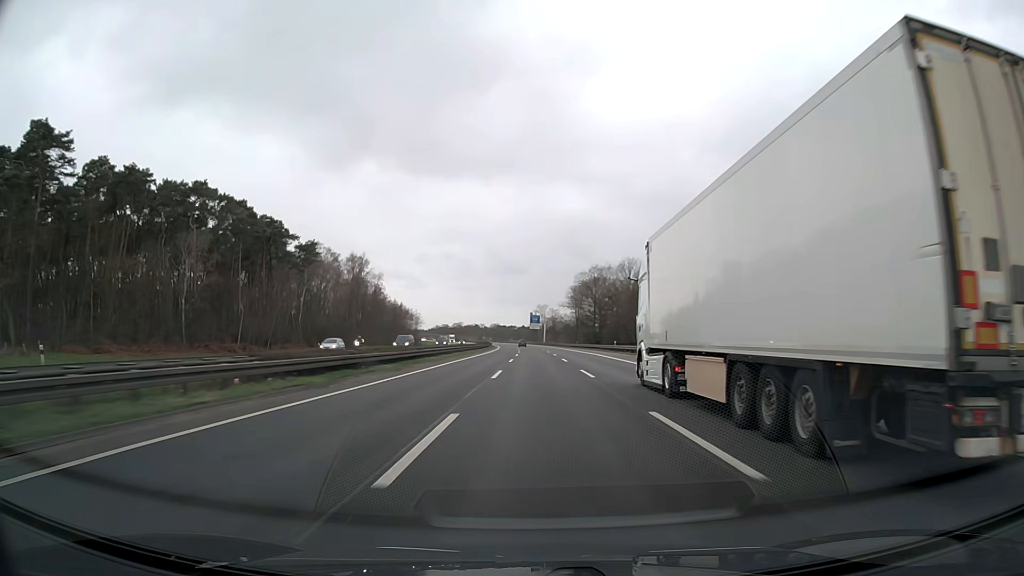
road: motorway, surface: asphalt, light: Day
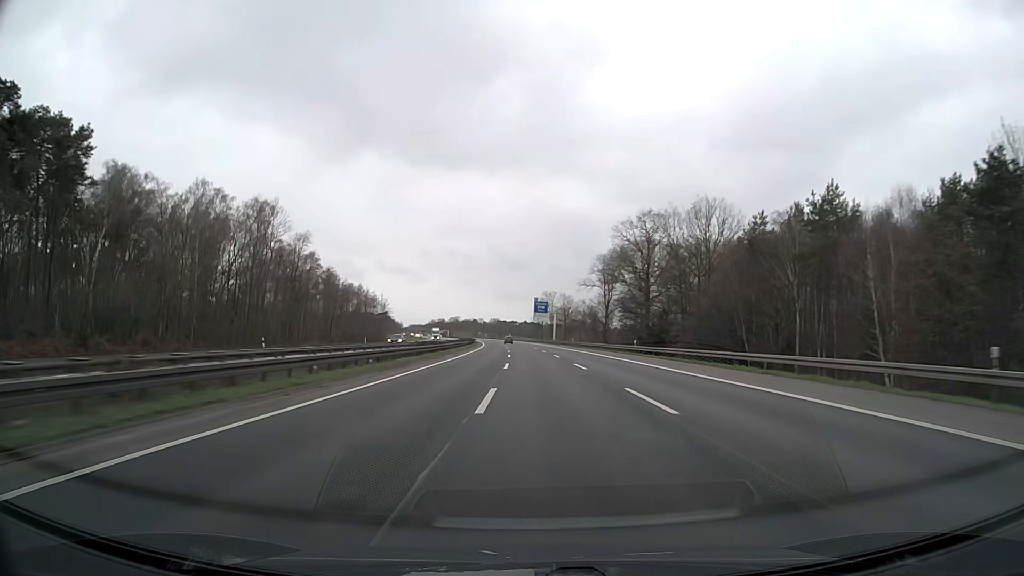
(+0.1, +66.6) m; 0°
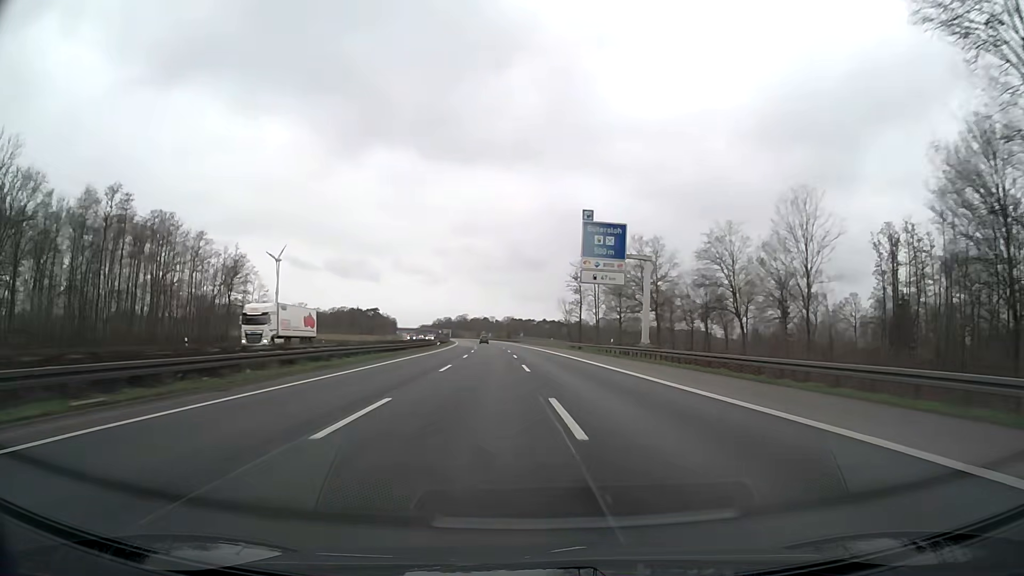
(-1.1, +111.1) m; -1°
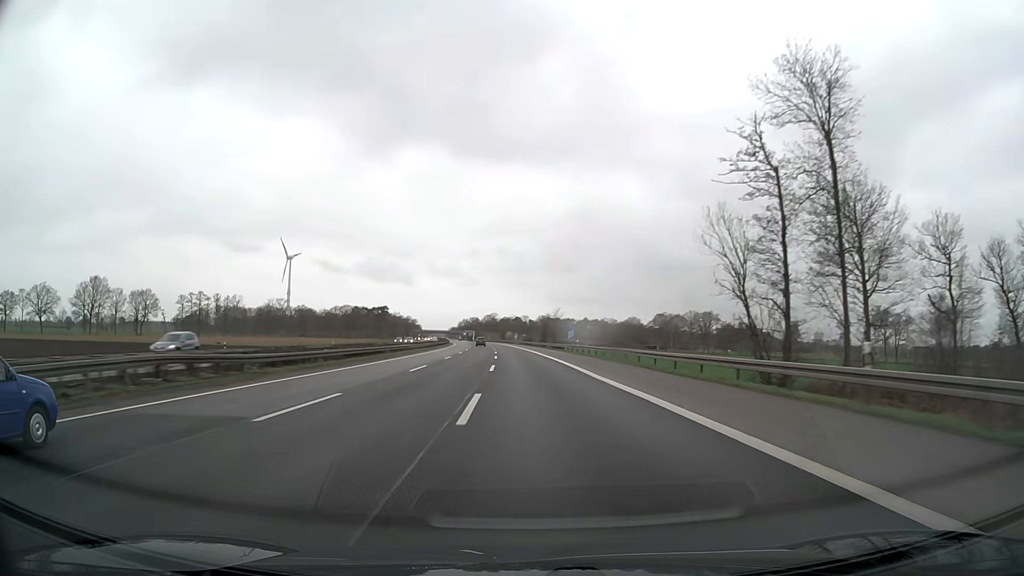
(-2.5, +88.8) m; -3°
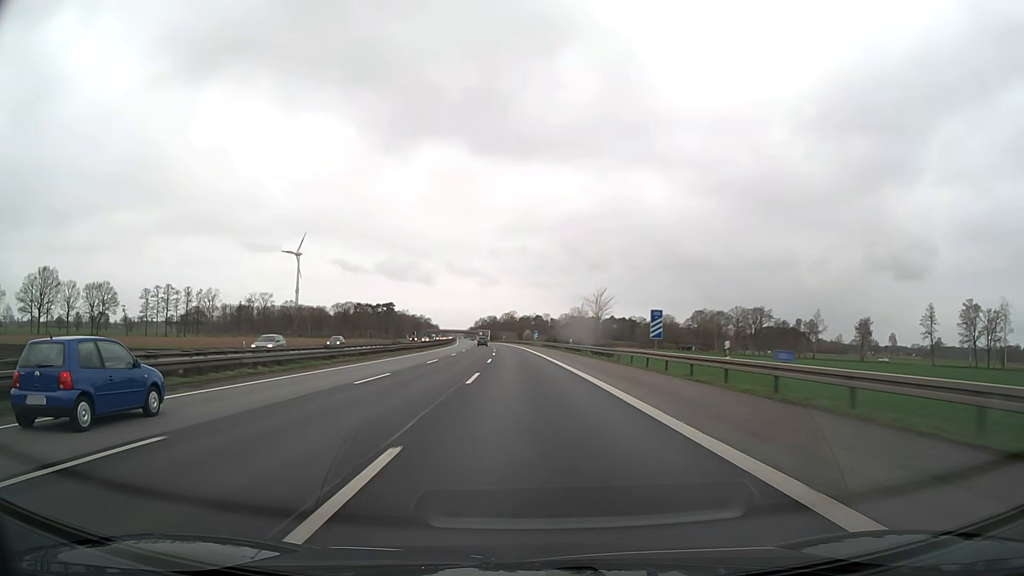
(-0.6, +44.4) m; -2°
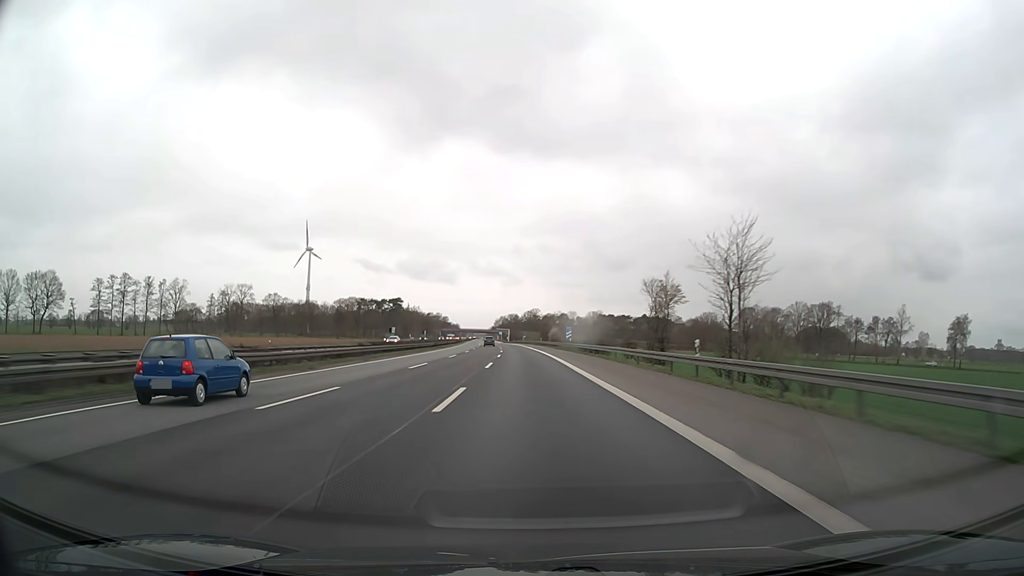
(-0.8, +44.4) m; -2°
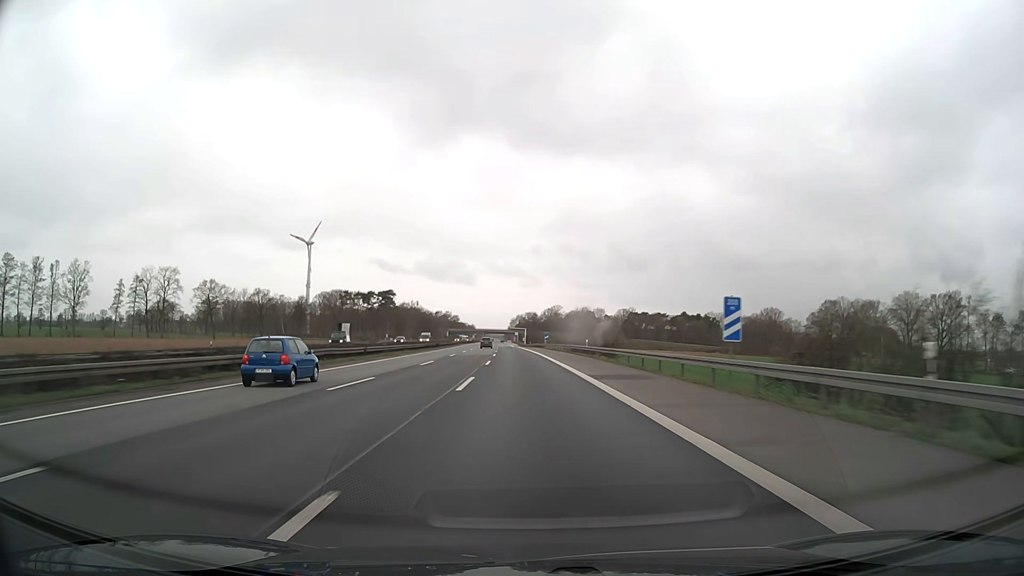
(-1.0, +66.6) m; -2°
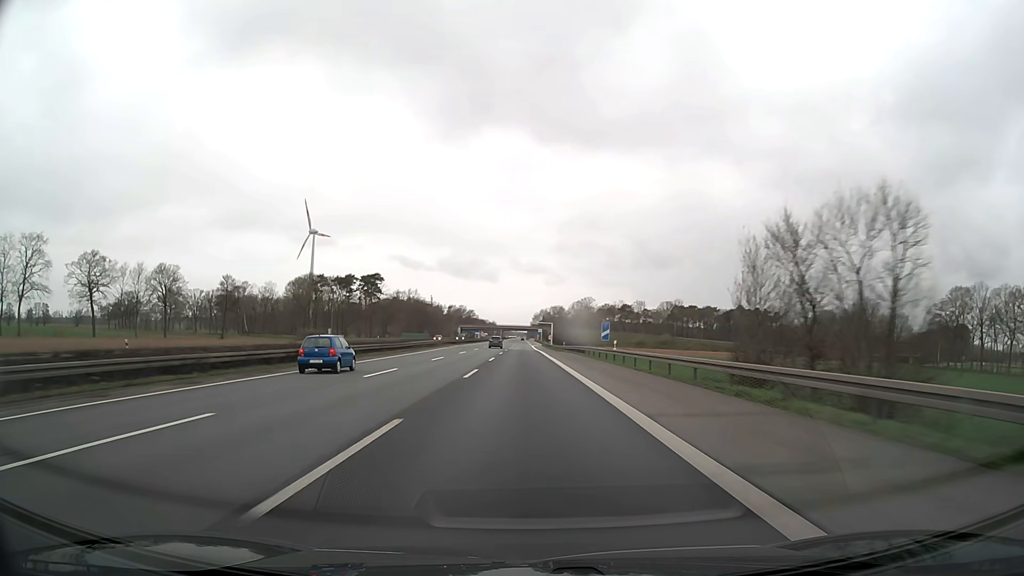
(-1.0, +66.7) m; -2°
(0, +10) (0, +20) (0, +30) (0, +40) (0, +50) (-1, +60) (-1, +70) (-1, +80) (-1, +90) (-1, +100) m
